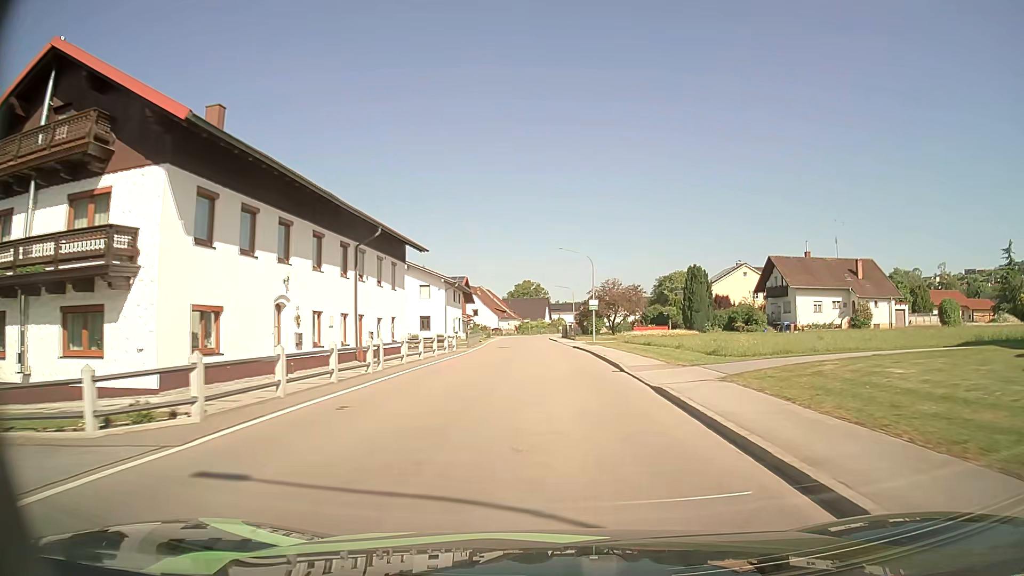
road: secondary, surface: asphalt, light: Day
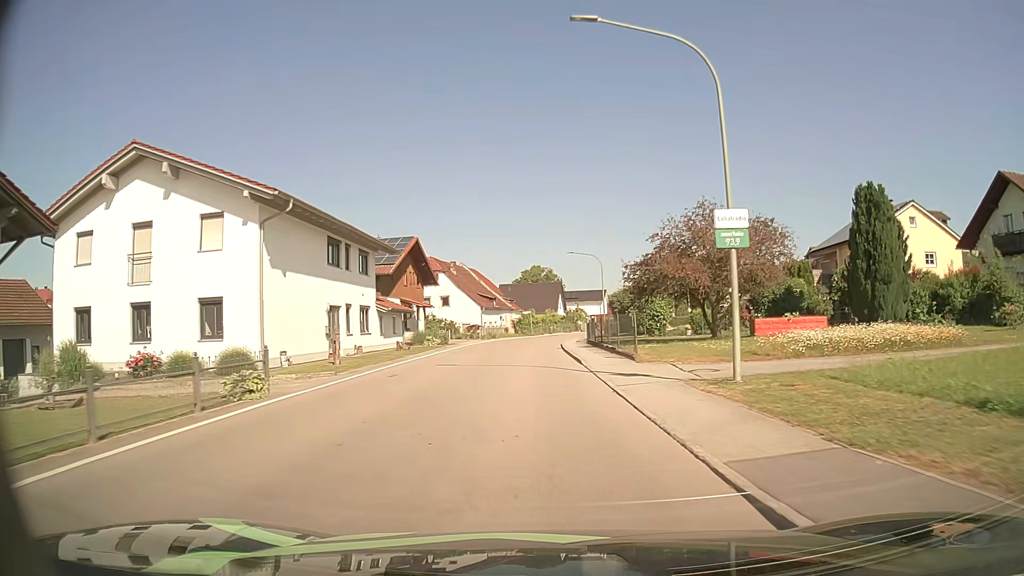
(+0.4, +40.1) m; -1°
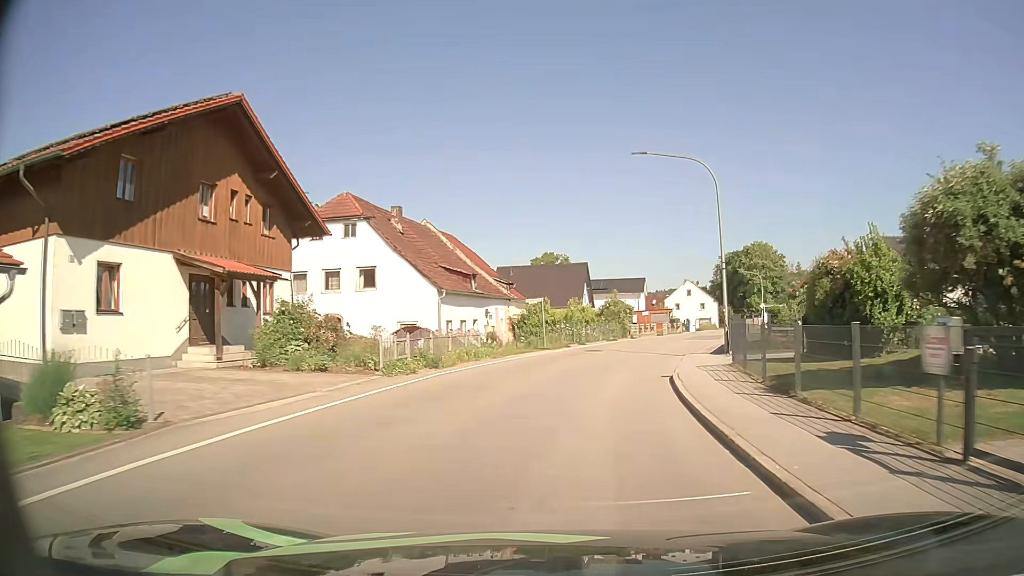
(-1.0, +35.1) m; -1°
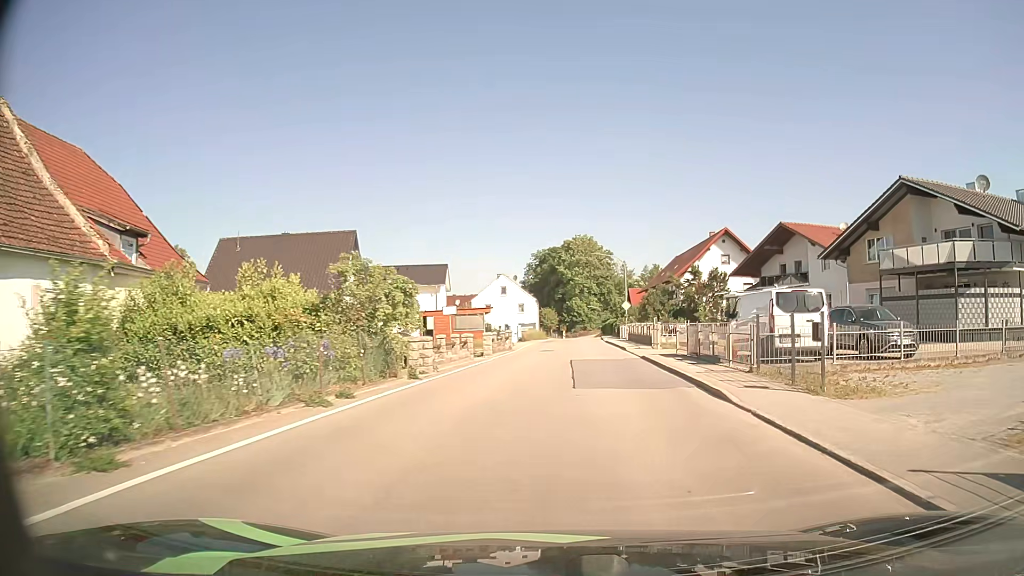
(+3.6, +29.6) m; +16°
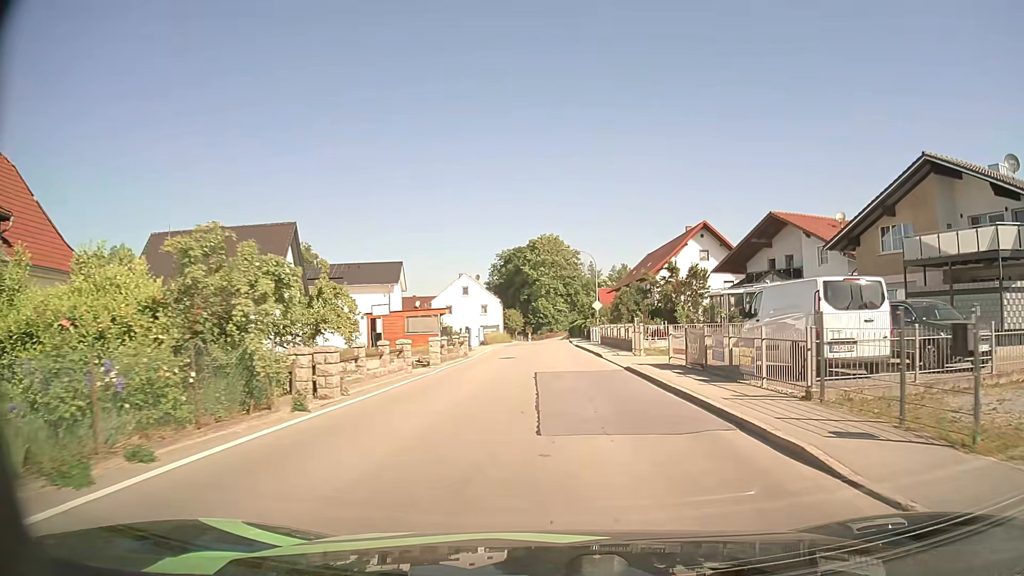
(+0.2, +5.4) m; +4°
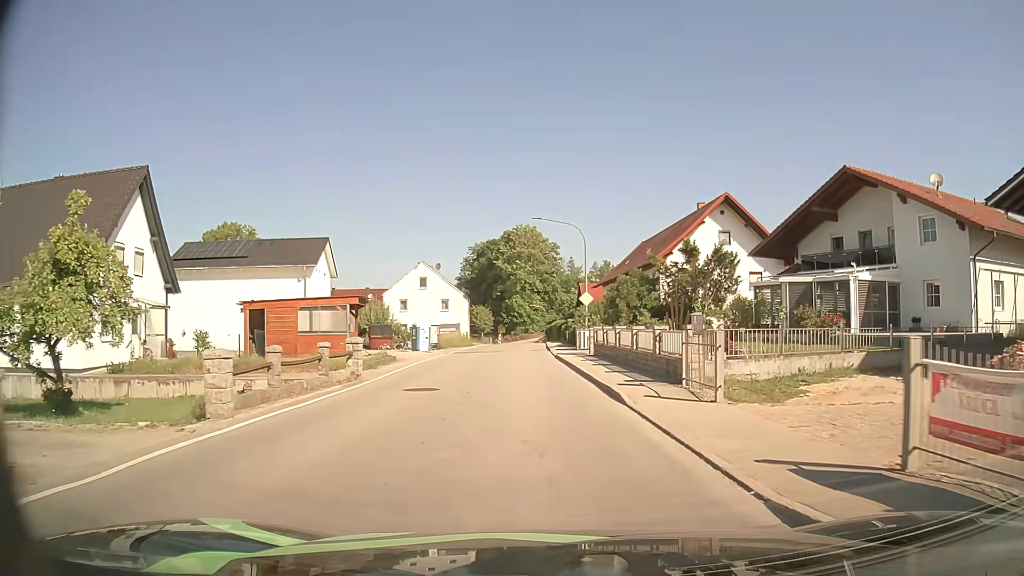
(+0.3, +15.2) m; +2°
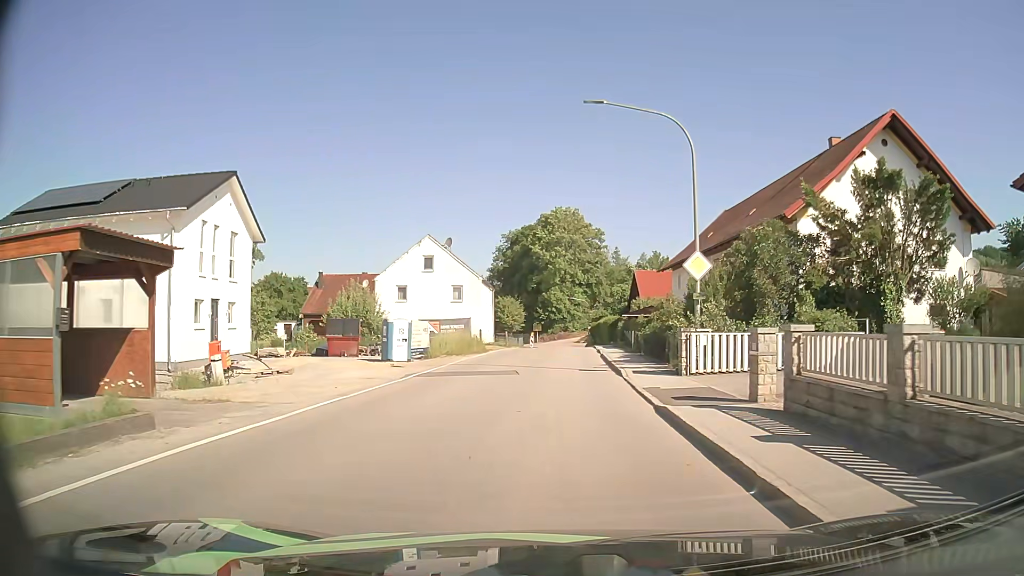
(-0.7, +20.2) m; -3°
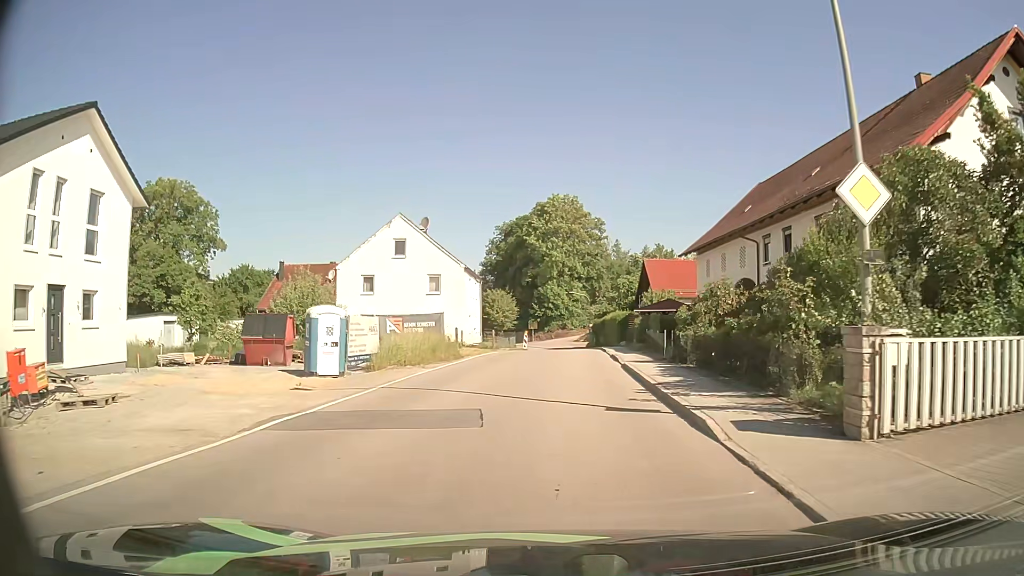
(0.0, +10.2) m; 0°
(0, +10) (+1, +20) (+1, +30) (+2, +40) (+2, +50) (+2, +60) (+2, +70) (+2, +80) (+1, +90) (-1, +100) m
